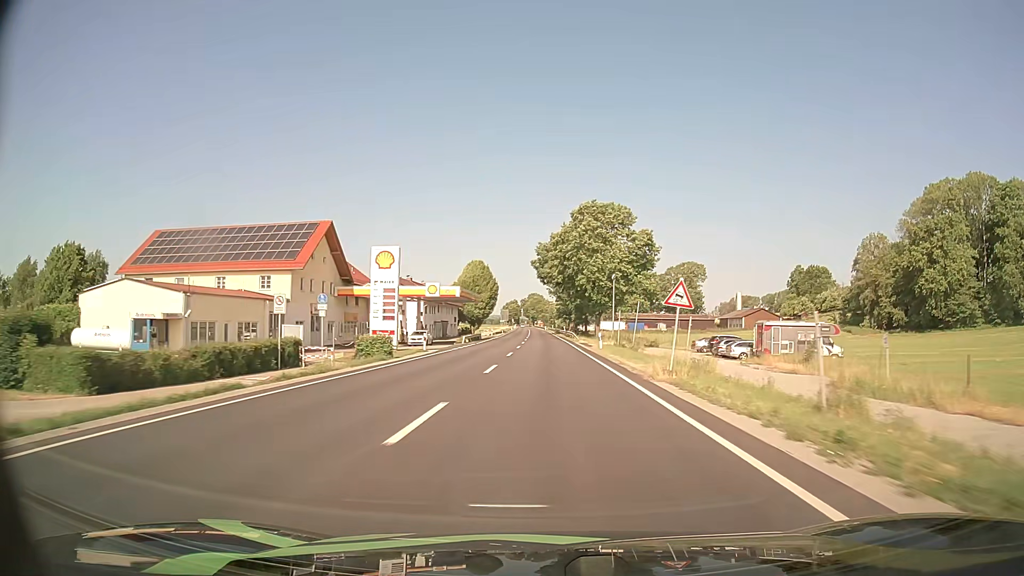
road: primary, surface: asphalt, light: Day
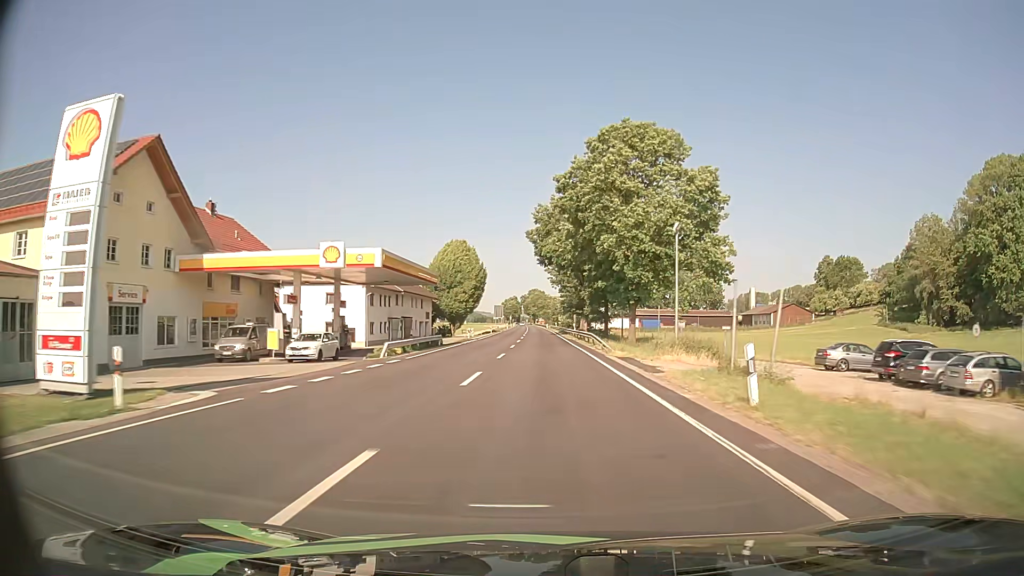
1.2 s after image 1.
(0.0, +28.9) m; 0°
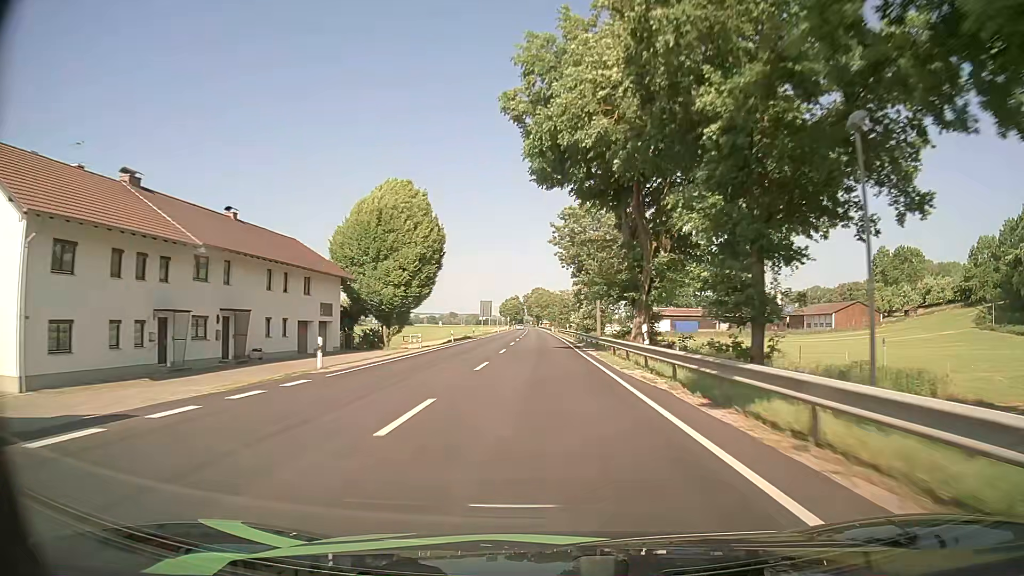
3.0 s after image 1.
(-0.2, +43.3) m; 0°
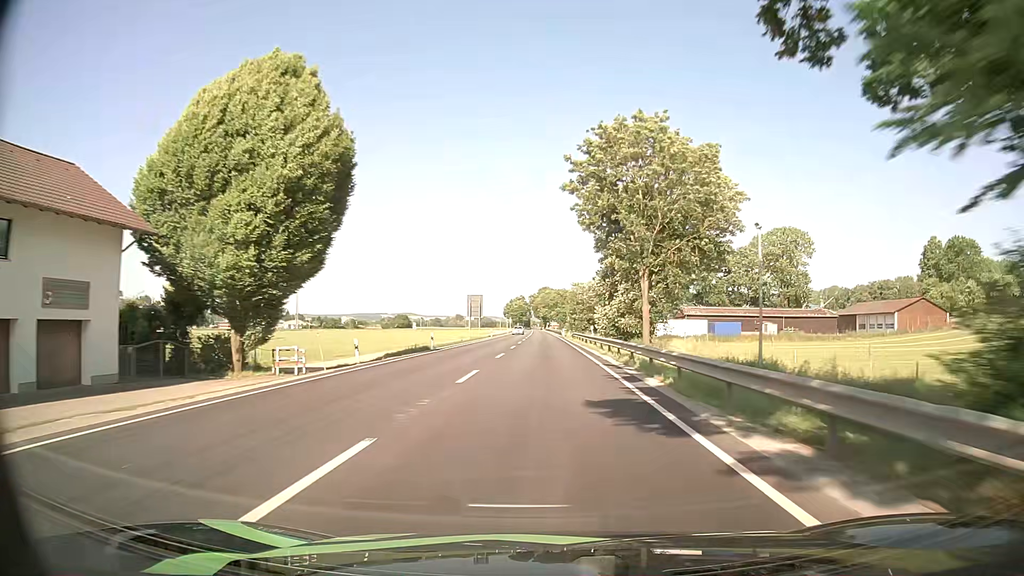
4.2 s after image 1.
(-0.1, +28.8) m; -1°
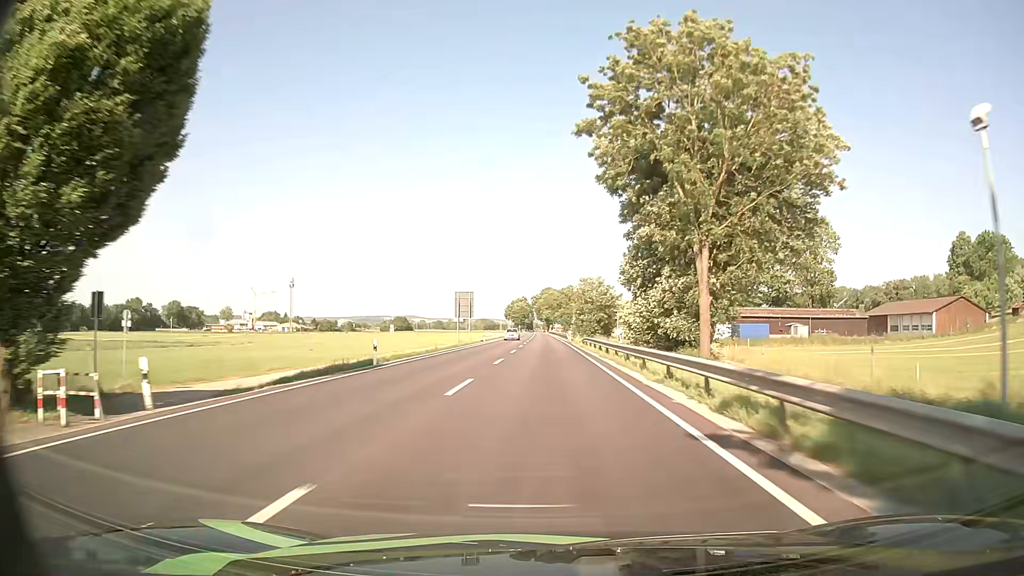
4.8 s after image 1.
(0.0, +14.4) m; 0°
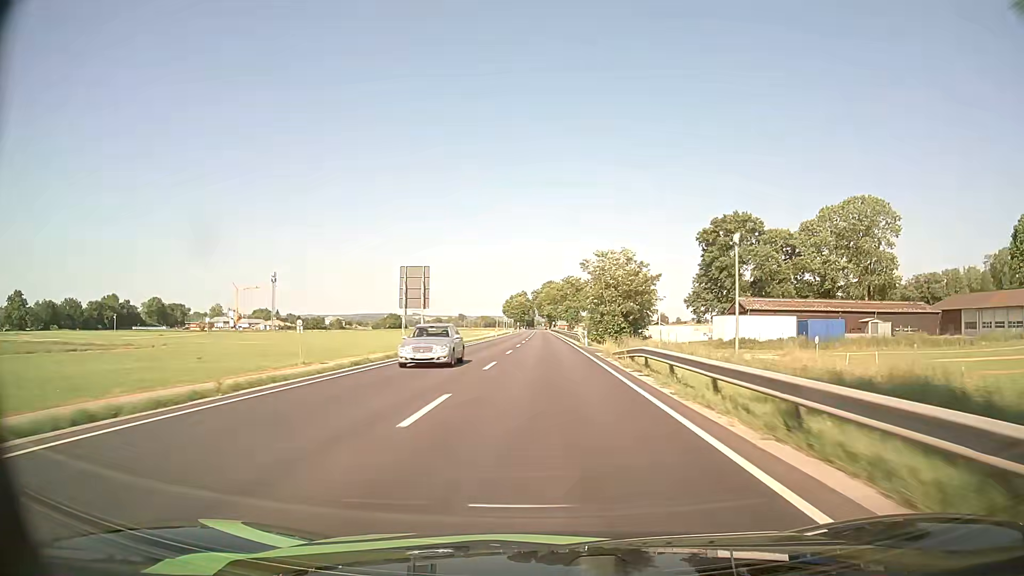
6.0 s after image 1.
(0.0, +28.6) m; 0°
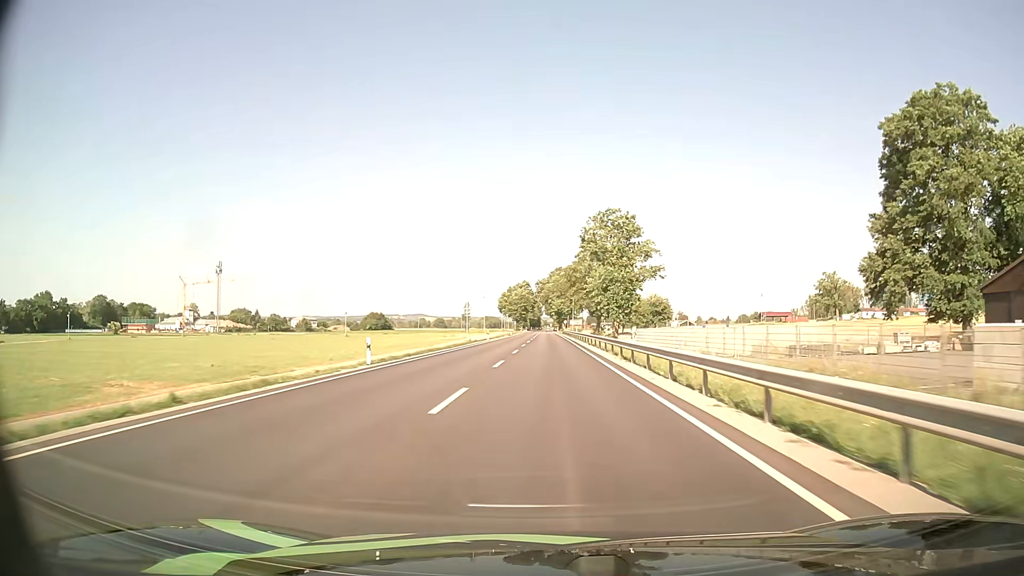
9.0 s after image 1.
(-0.4, +71.2) m; -1°
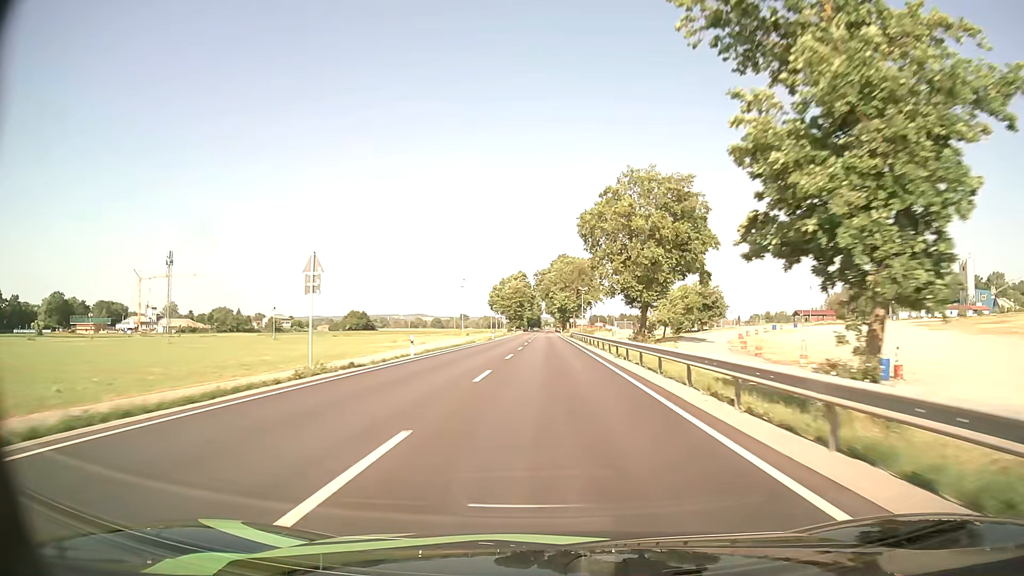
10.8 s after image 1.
(0.0, +42.5) m; 0°
(0, +10) (0, +20) (0, +30) (0, +40) (0, +50) (0, +60) (0, +70) (0, +80) (0, +90) (0, +100) m
